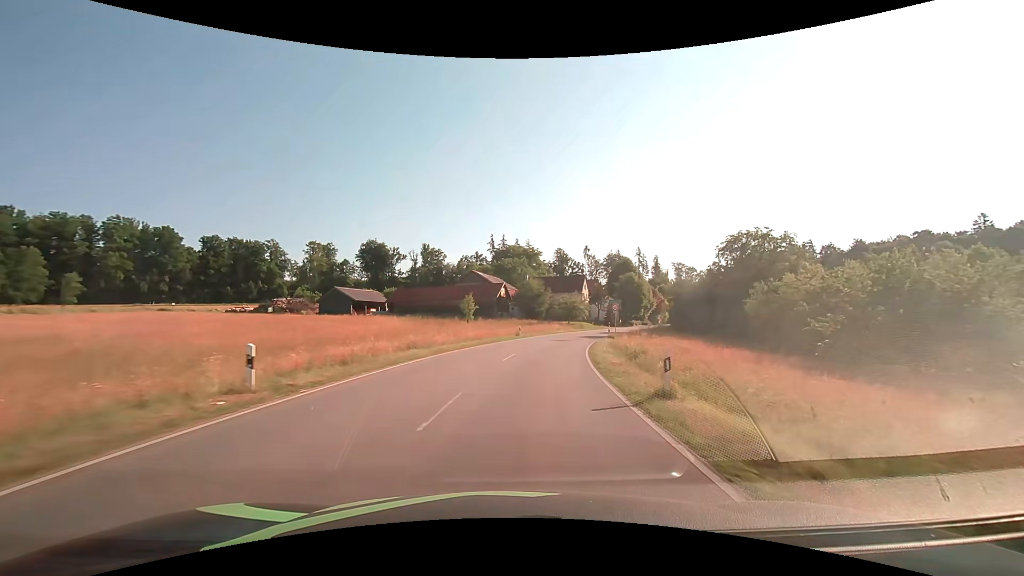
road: tertiary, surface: asphalt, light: Day
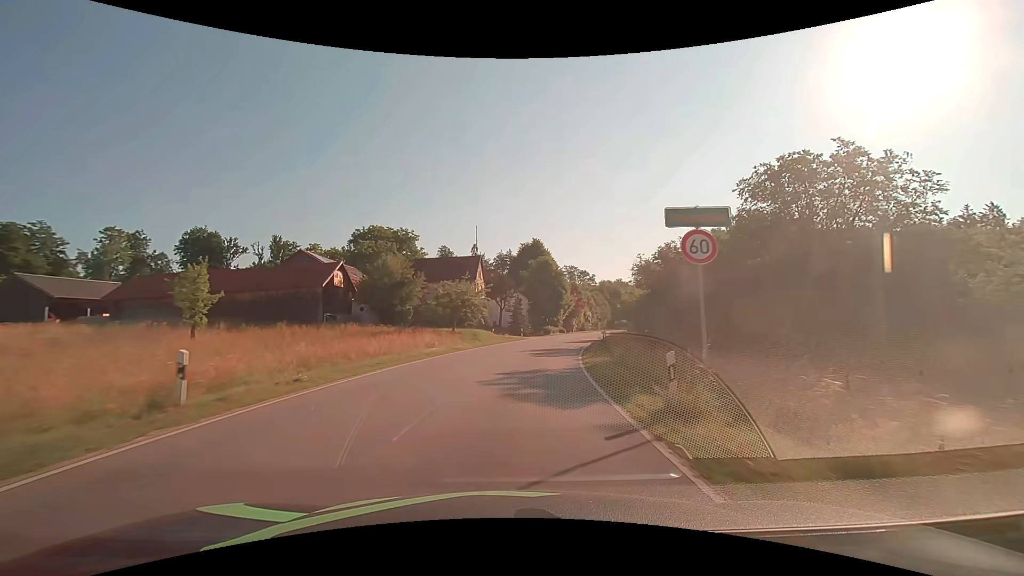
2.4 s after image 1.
(+4.1, +35.9) m; +13°
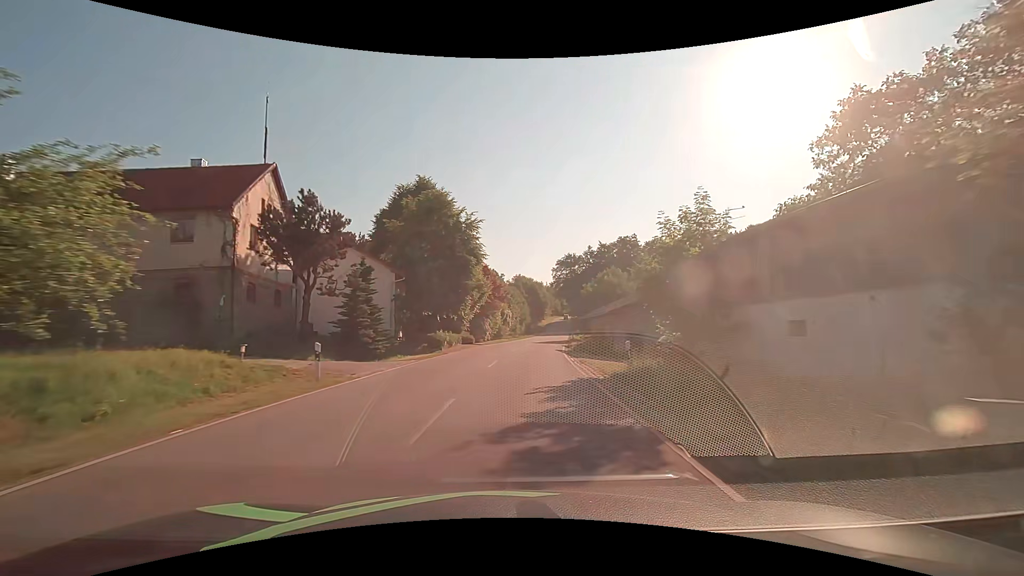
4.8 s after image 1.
(+3.5, +35.9) m; +11°
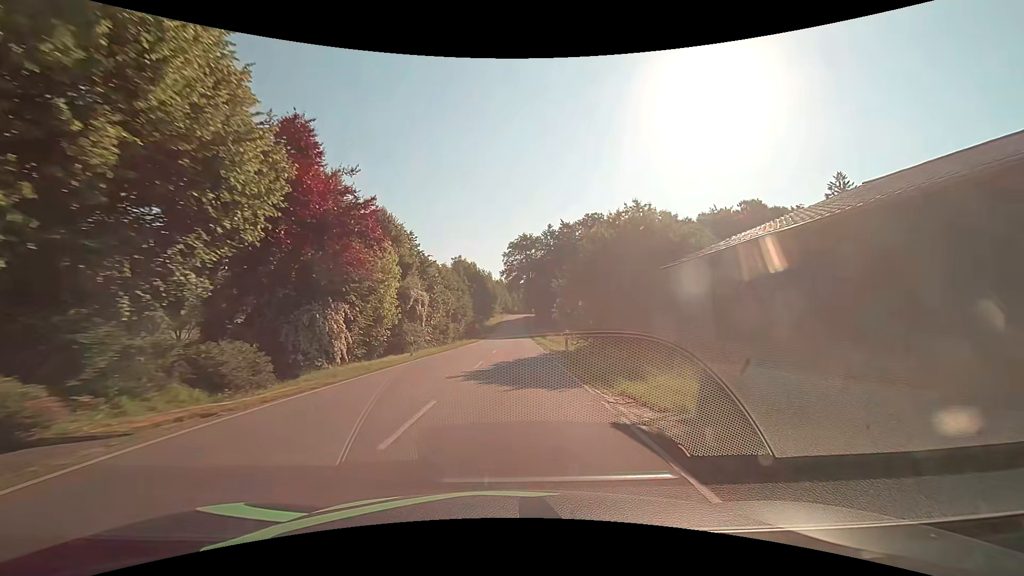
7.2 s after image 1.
(+2.3, +36.2) m; +6°
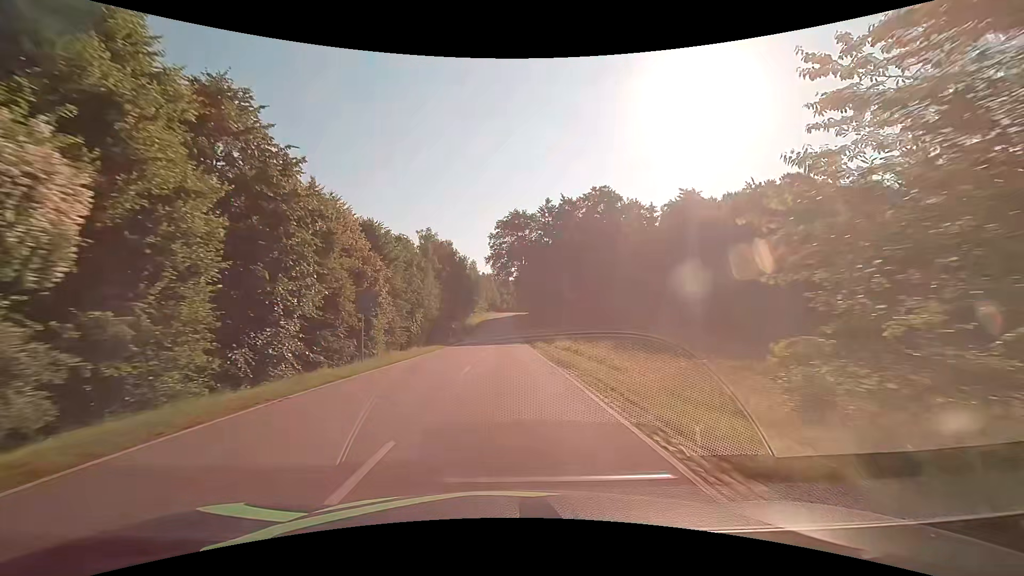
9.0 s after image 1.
(+0.3, +27.4) m; +1°
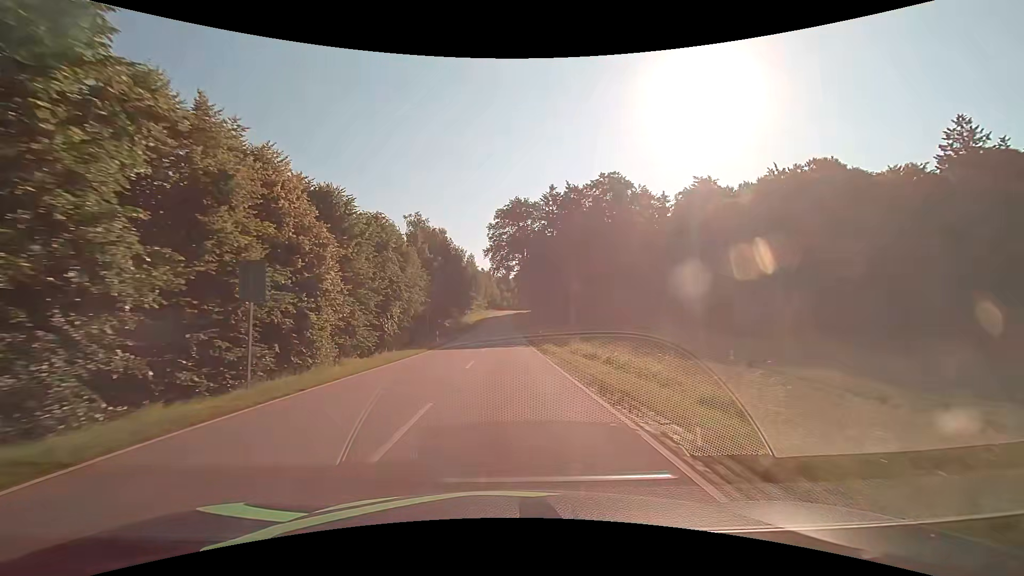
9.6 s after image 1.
(0.0, +9.2) m; 0°
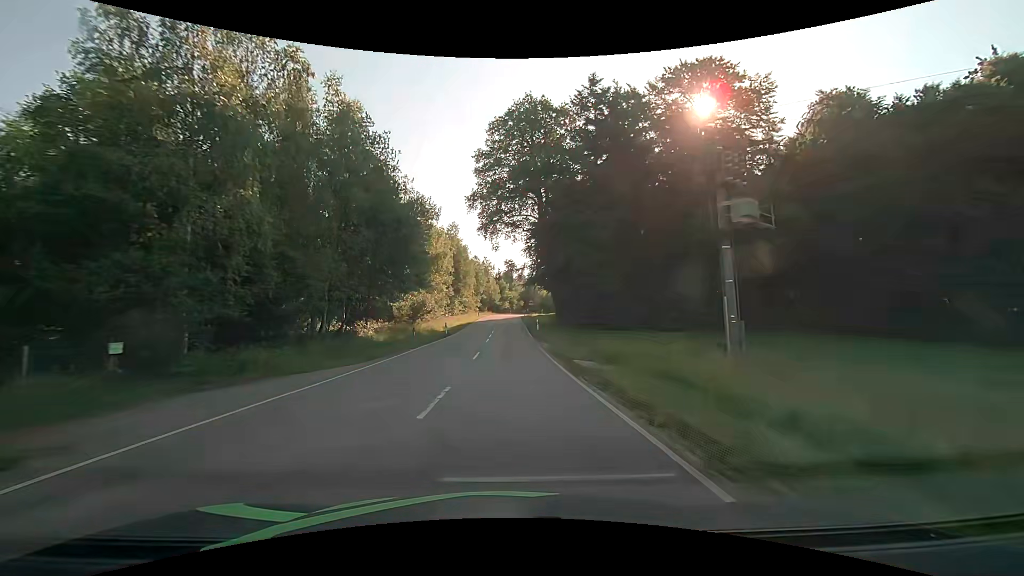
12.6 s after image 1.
(-0.2, +46.0) m; 0°
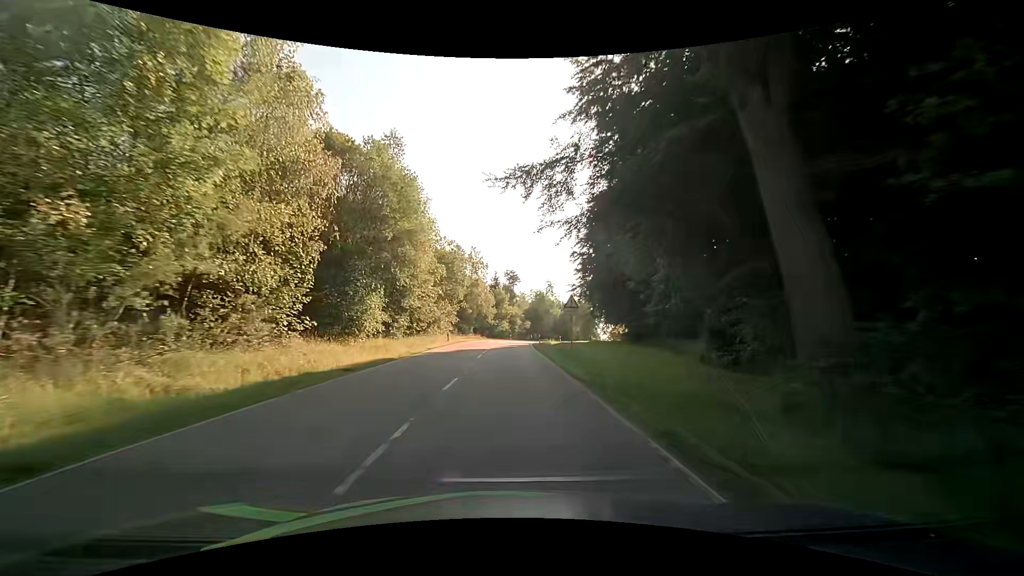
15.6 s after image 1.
(-0.1, +45.5) m; 0°
(0, +10) (0, +20) (0, +30) (0, +40) (+1, +50) (+2, +60) (+3, +70) (+6, +80) (+9, +89) (+13, +98) m
